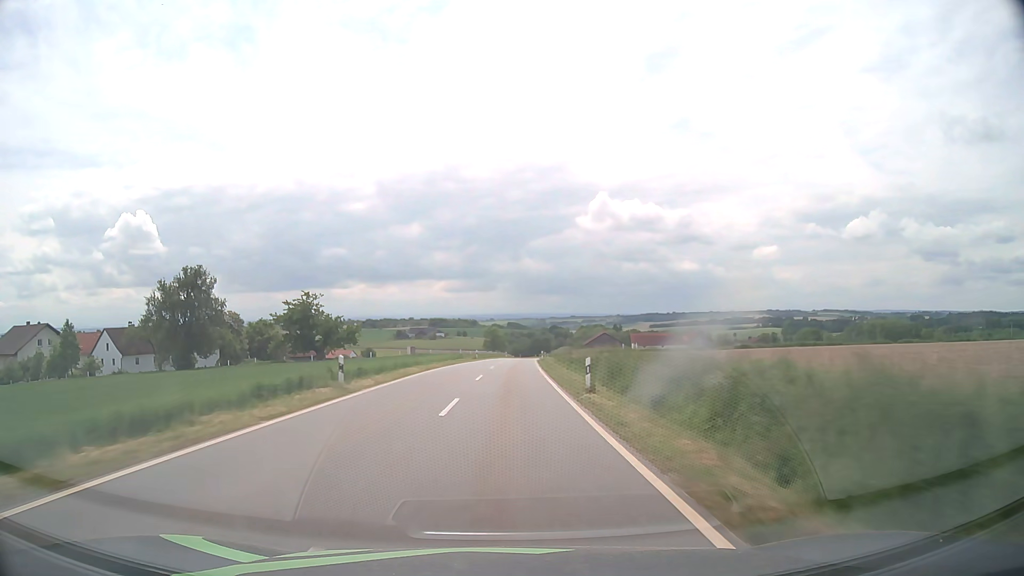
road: tertiary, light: Day
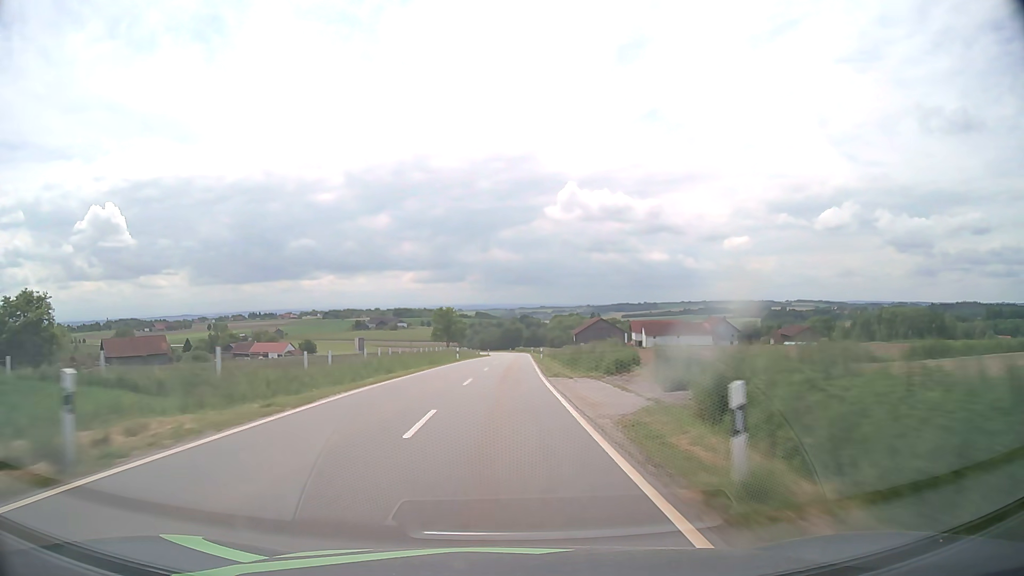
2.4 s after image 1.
(+1.4, +63.8) m; +3°
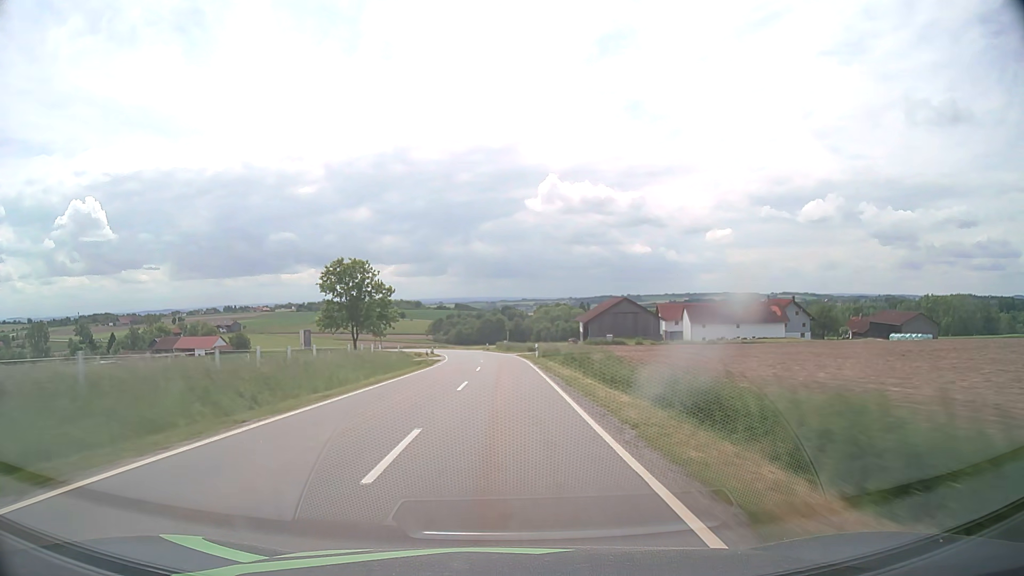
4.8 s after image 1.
(+1.1, +63.6) m; +2°
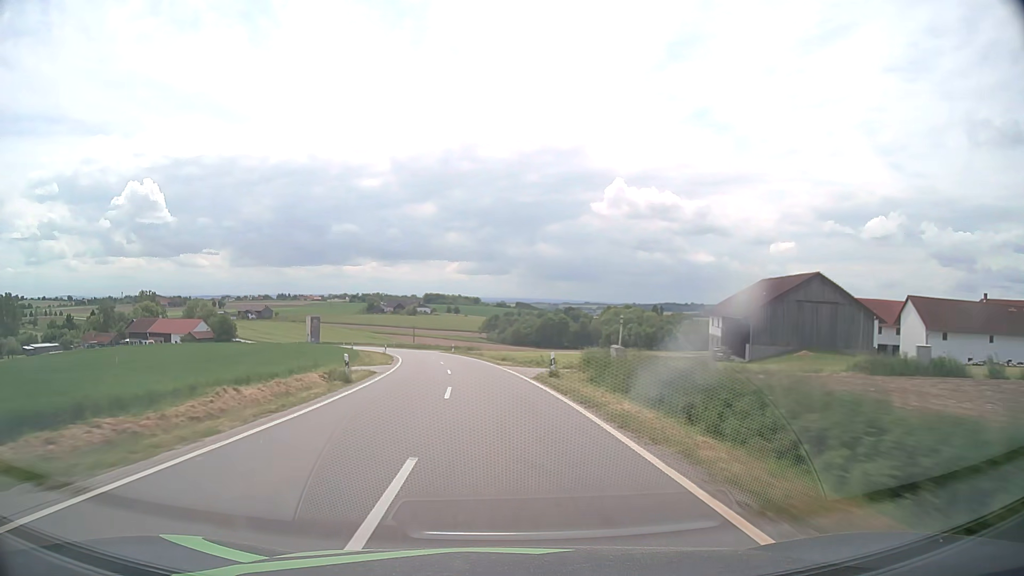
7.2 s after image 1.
(-1.6, +63.2) m; -5°
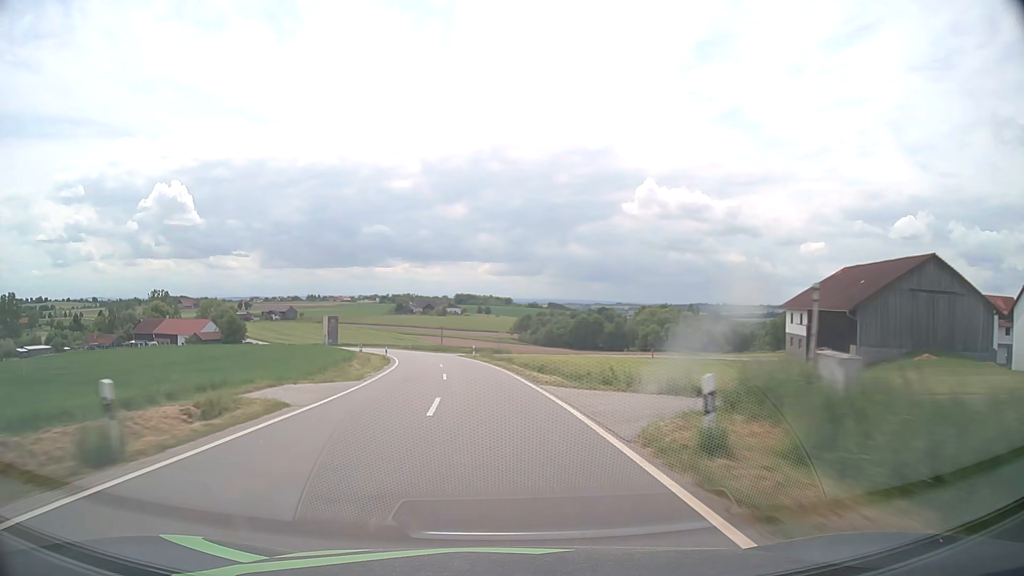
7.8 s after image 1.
(-0.3, +15.8) m; -3°
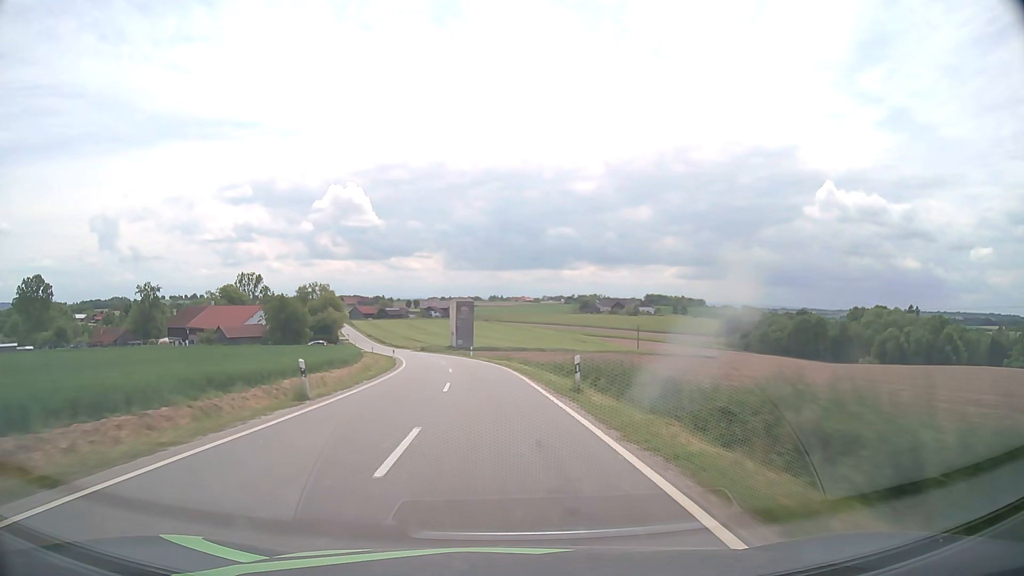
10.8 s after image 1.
(-10.6, +77.9) m; -16°
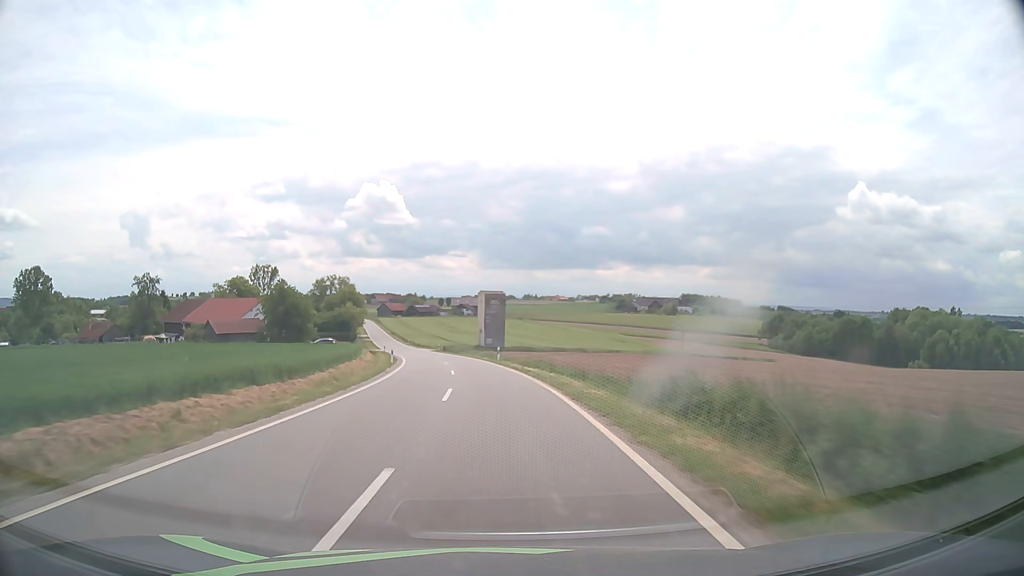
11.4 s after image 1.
(-0.4, +15.8) m; -3°
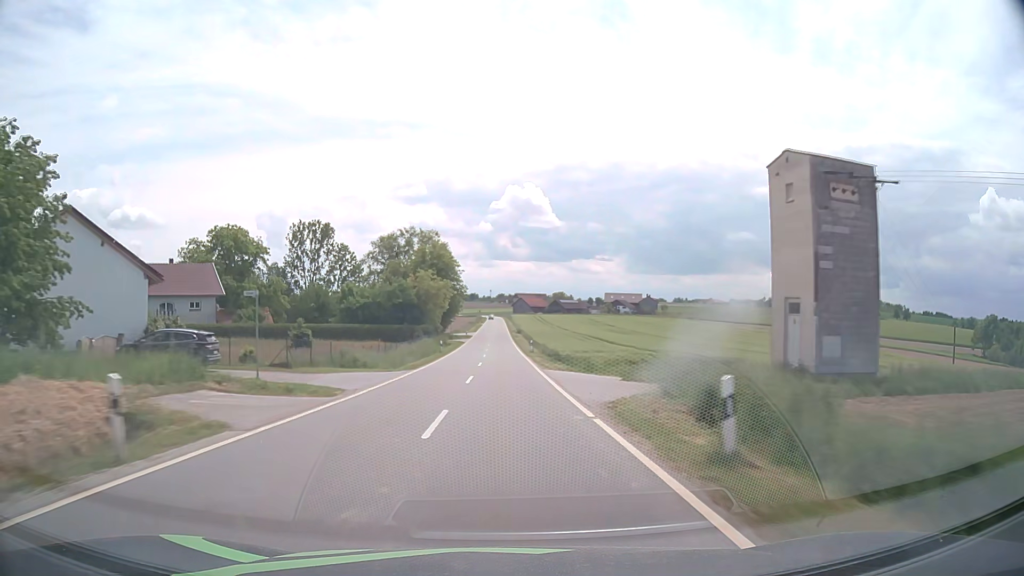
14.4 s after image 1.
(-9.5, +78.3) m; -13°
(0, +10) (0, +20) (0, +30) (0, +40) (-1, +50) (-1, +60) (-1, +70) (-1, +80) (-1, +90) (-1, +100) m
